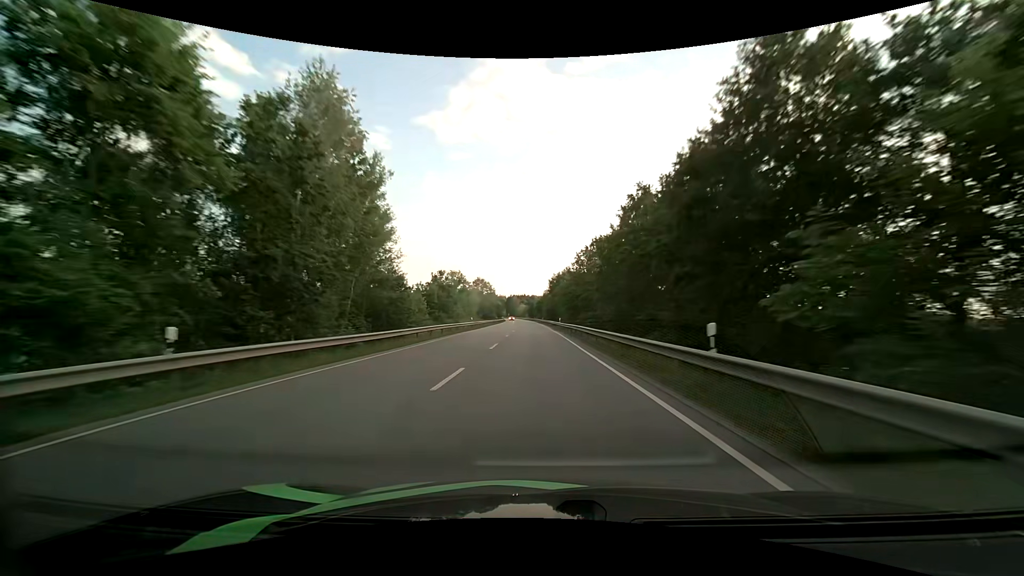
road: primary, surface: asphalt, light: Day
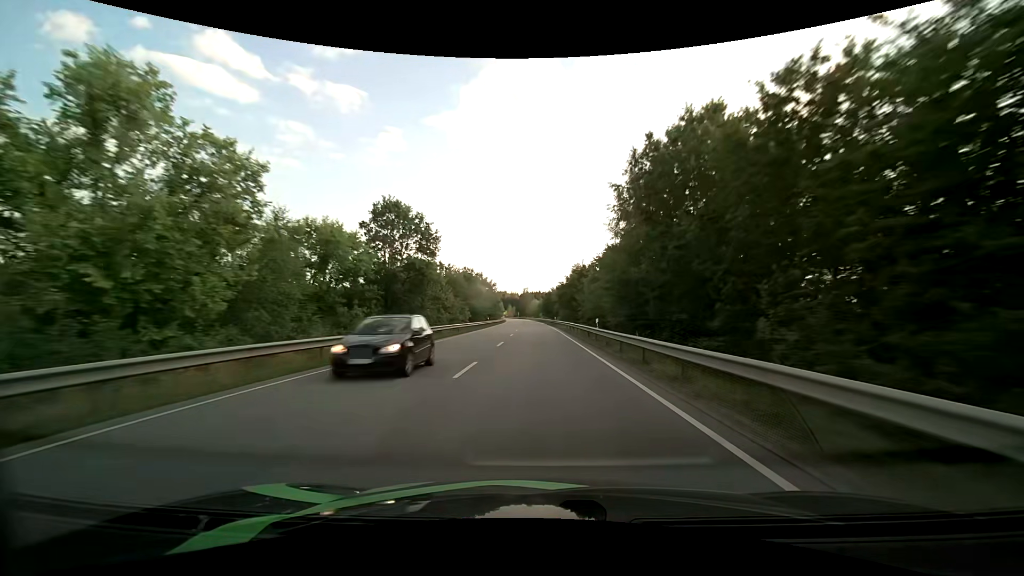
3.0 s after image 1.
(-1.3, +82.1) m; -2°
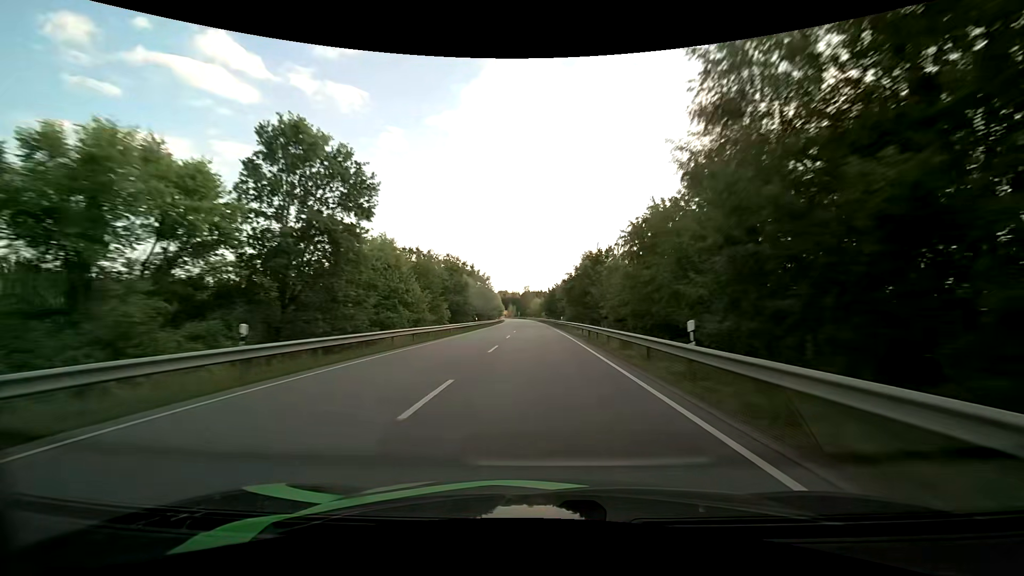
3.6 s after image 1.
(0.0, +16.4) m; 0°
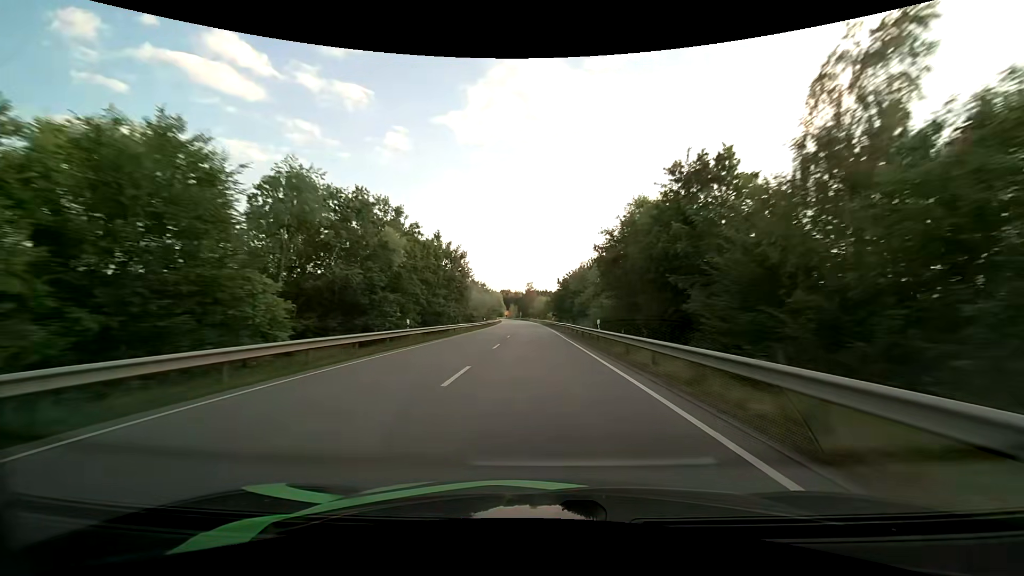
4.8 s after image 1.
(-0.1, +32.9) m; 0°
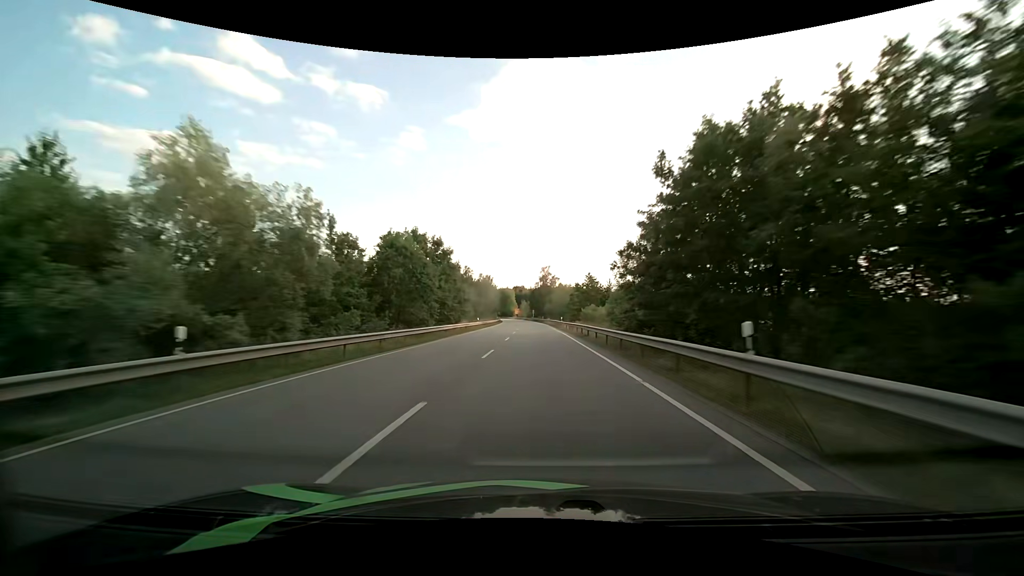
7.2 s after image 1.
(-1.0, +65.9) m; -2°
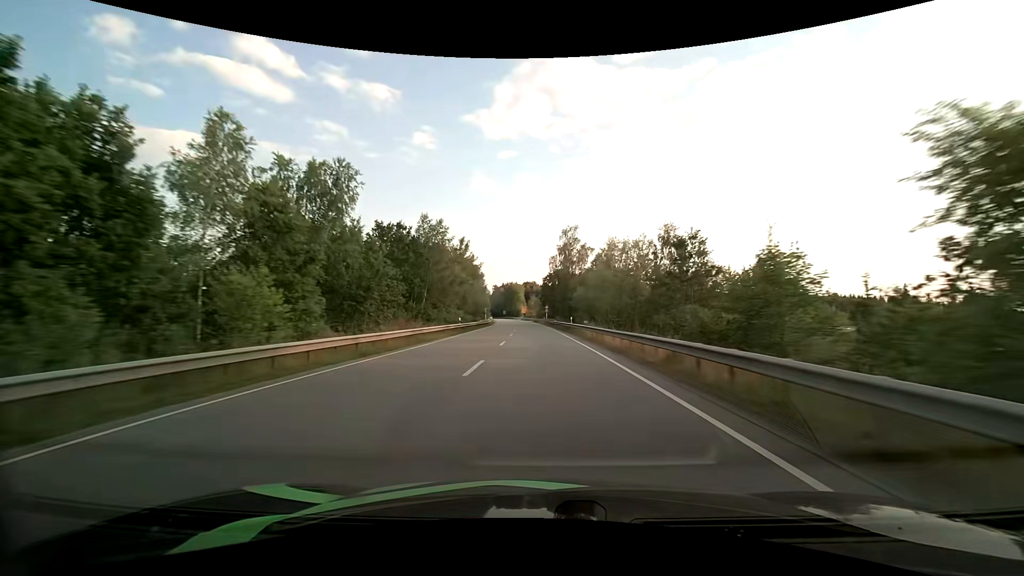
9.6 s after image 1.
(-0.7, +64.6) m; -1°
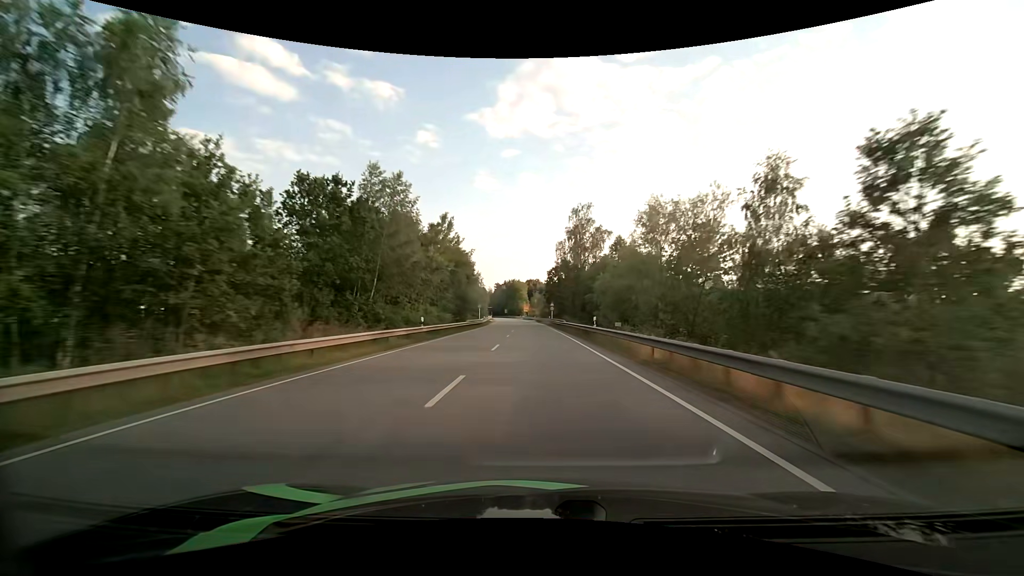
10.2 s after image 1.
(-0.1, +15.8) m; 0°
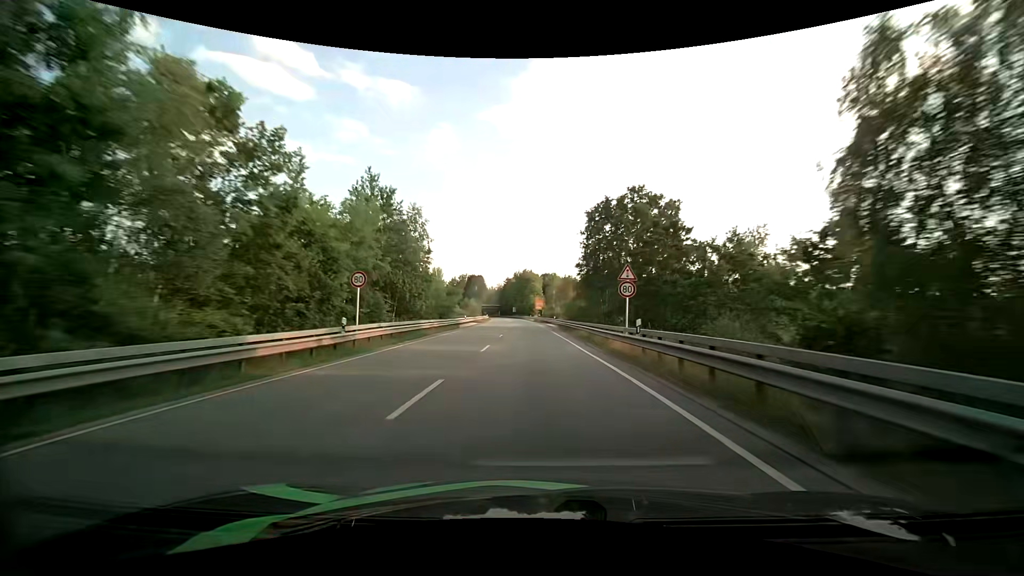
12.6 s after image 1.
(-0.8, +60.5) m; -2°
(0, +10) (0, +20) (0, +30) (-1, +40) (-1, +50) (-1, +60) (-2, +70) (-2, +80) (-3, +90) (-4, +100) m
